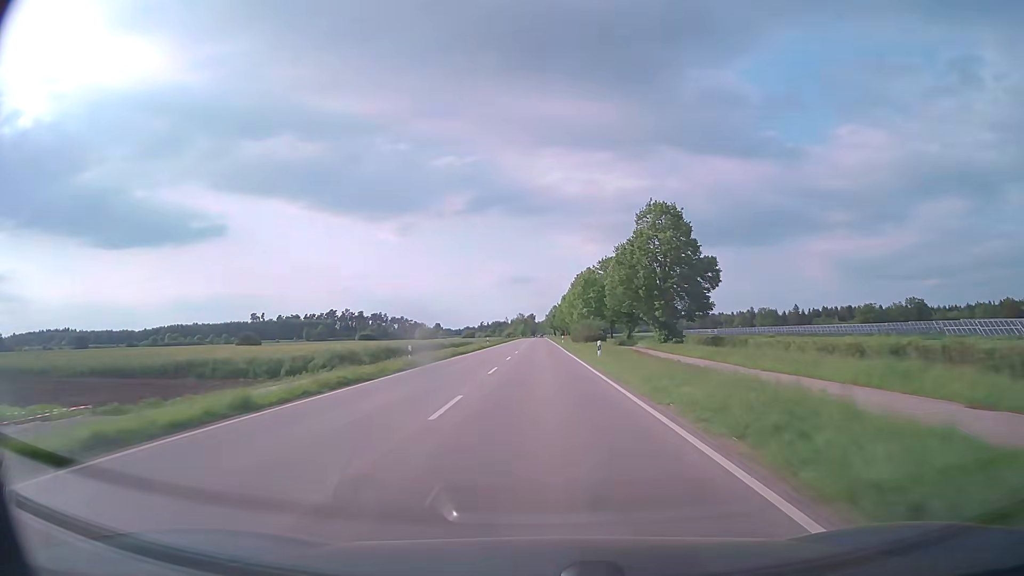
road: secondary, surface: asphalt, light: Day
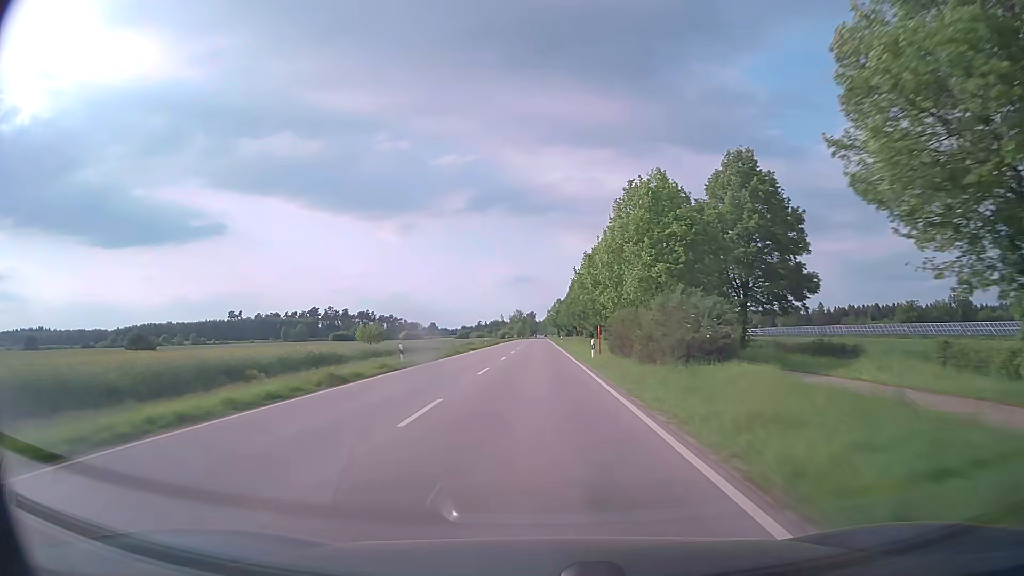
(-0.1, +48.9) m; 0°
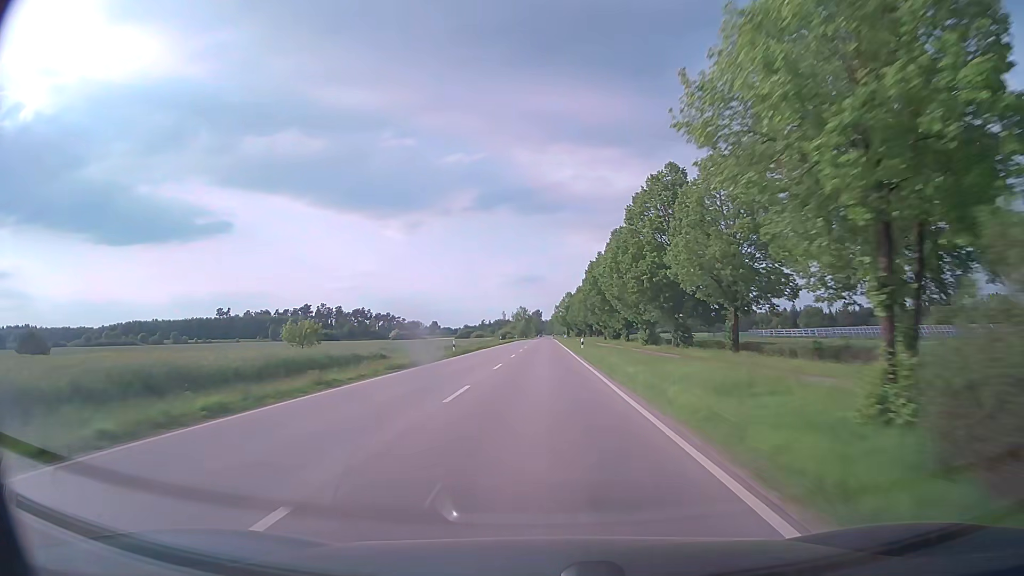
(-0.2, +32.6) m; -1°
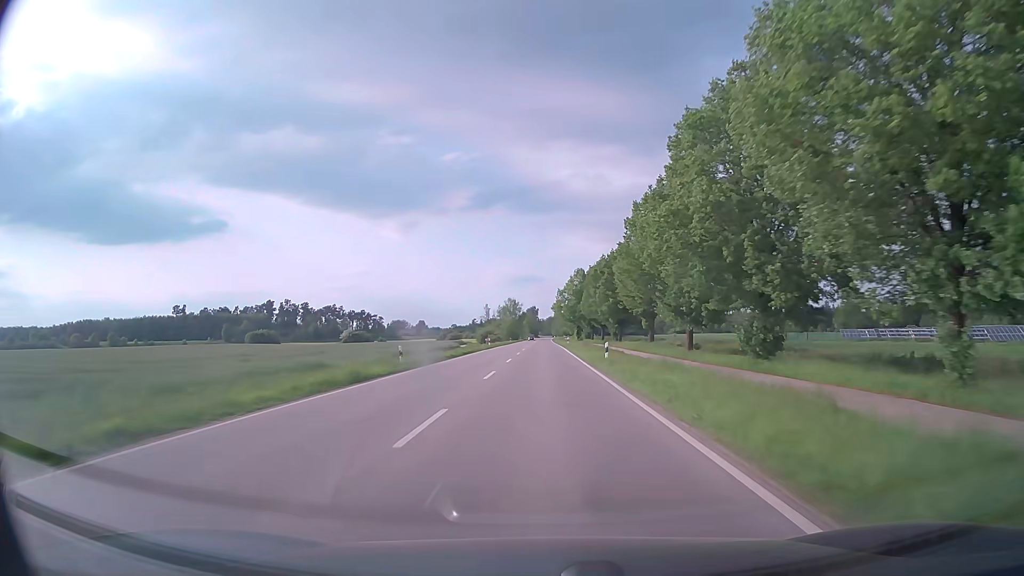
(+0.5, +65.1) m; +1°
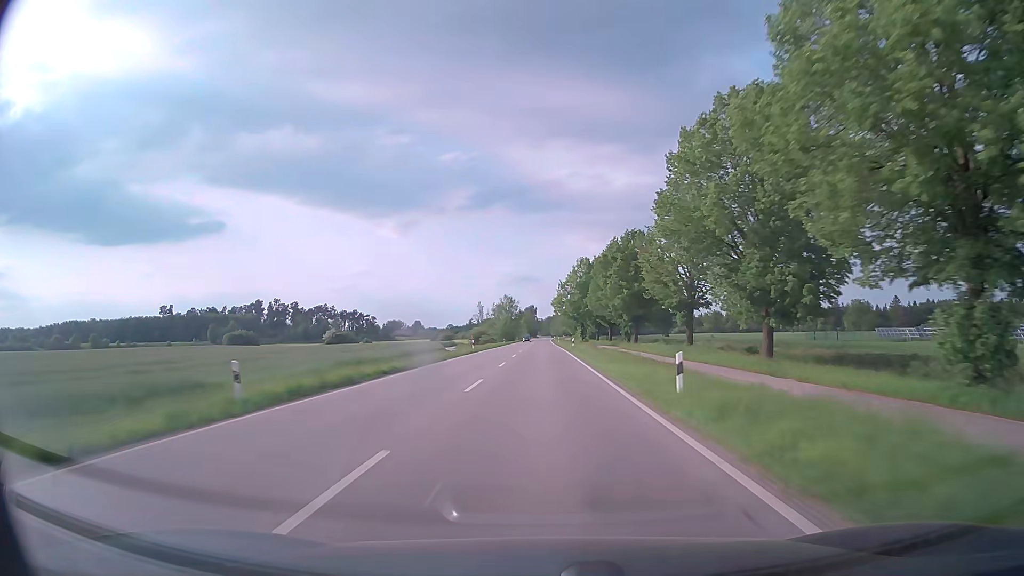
(0.0, +16.3) m; 0°
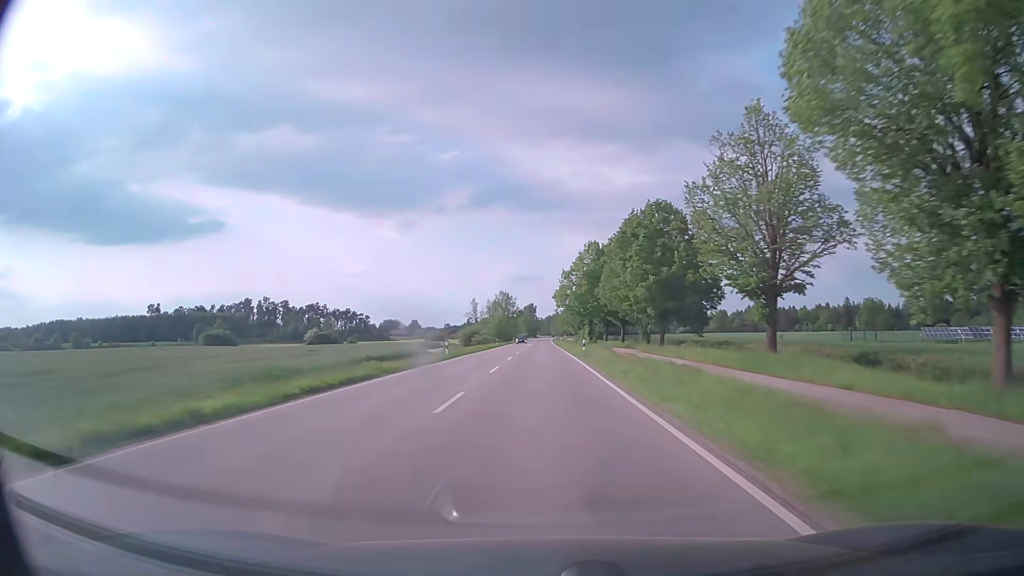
(0.0, +16.3) m; 0°
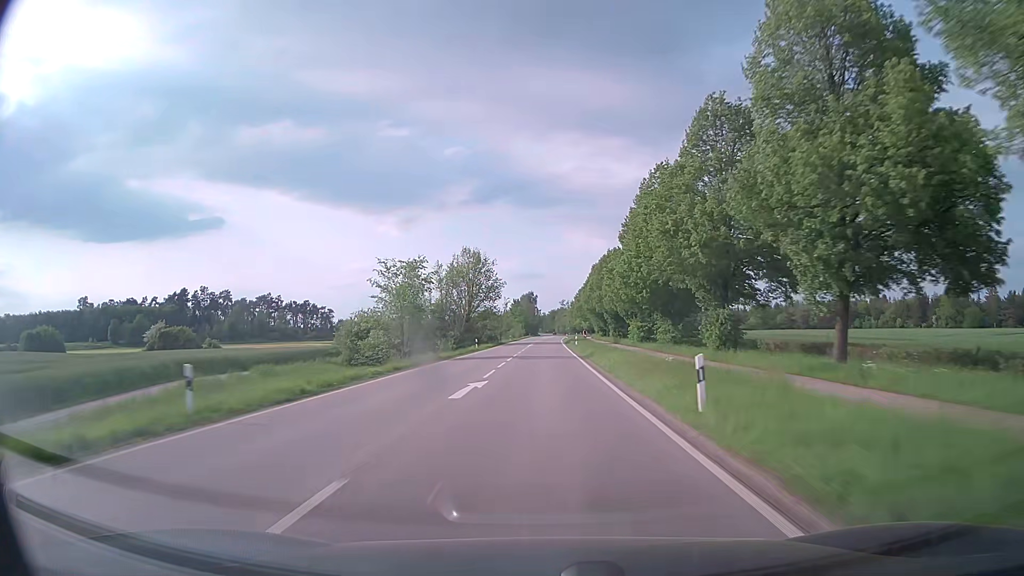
(-0.2, +81.4) m; 0°
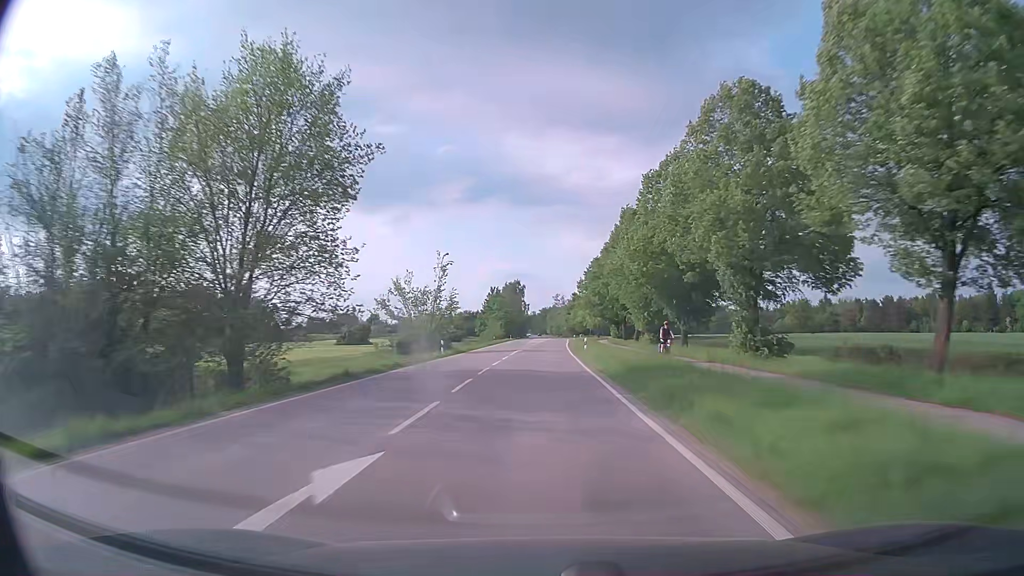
(+0.1, +65.3) m; +1°
(0, +10) (0, +20) (0, +30) (0, +40) (0, +50) (0, +60) (0, +70) (+1, +80) (+1, +90) (+1, +100) m
